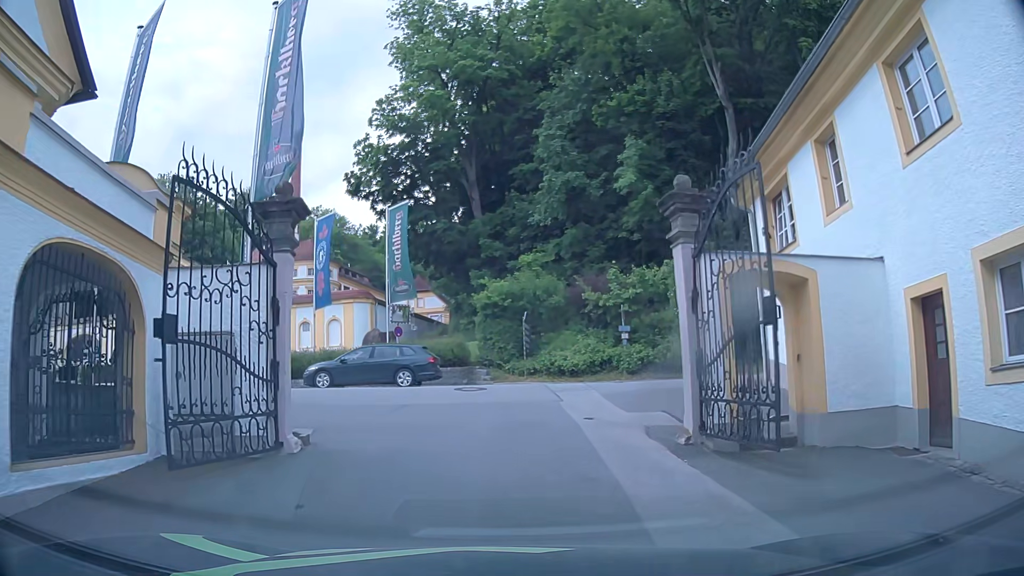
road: service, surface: asphalt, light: Day
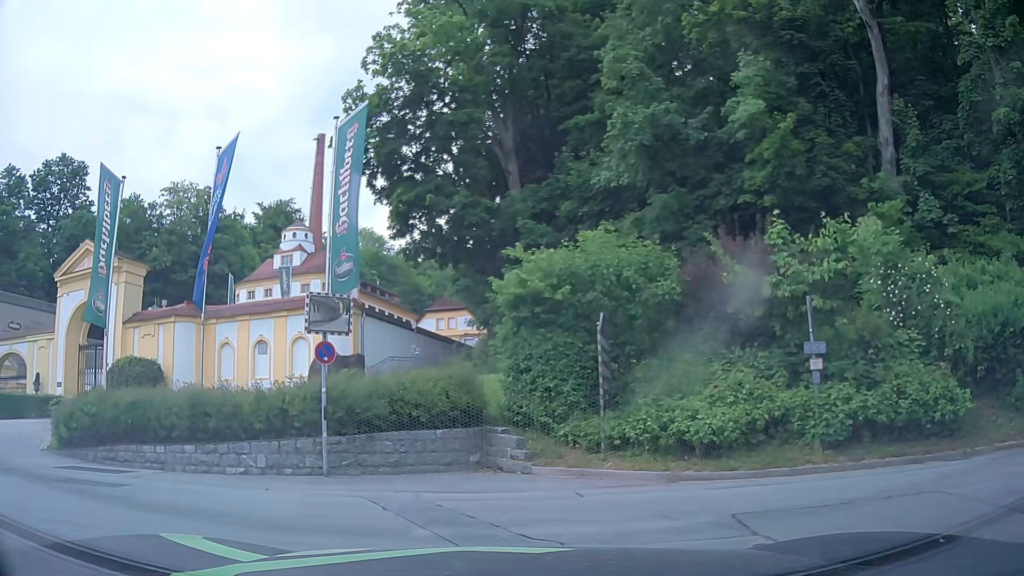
(+0.2, +14.0) m; -3°
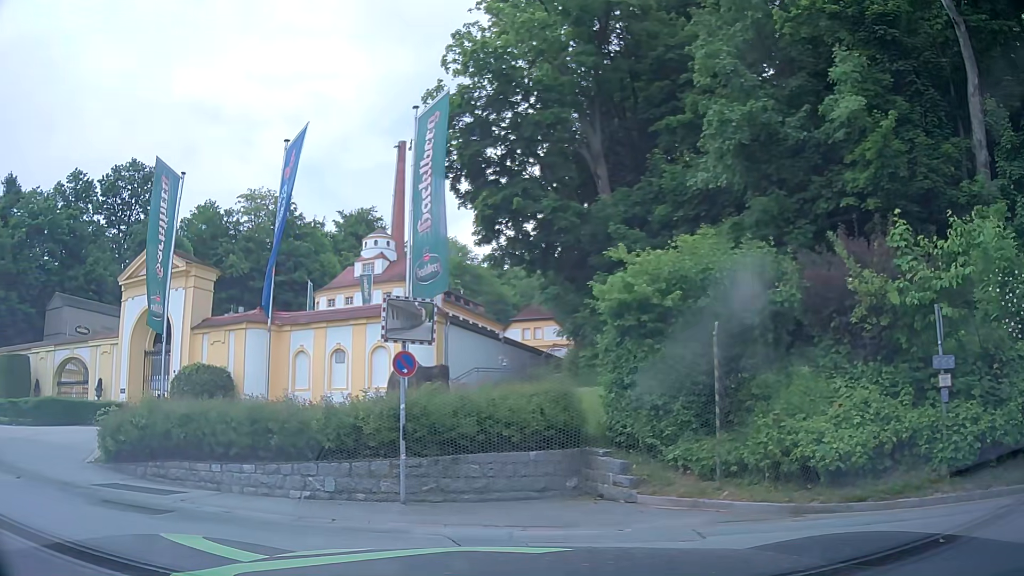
(-0.1, +1.4) m; -7°
